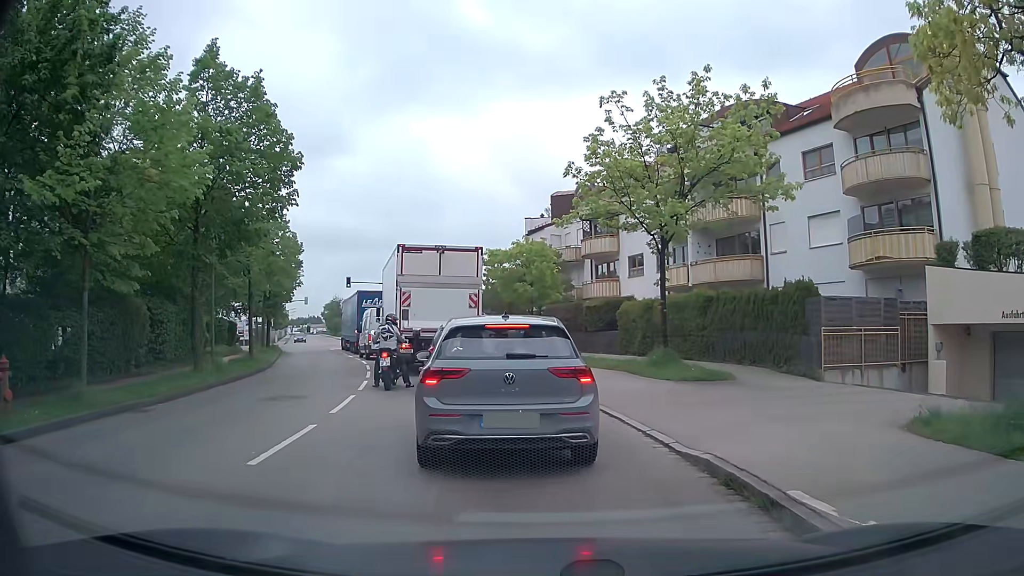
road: residential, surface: asphalt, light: Day
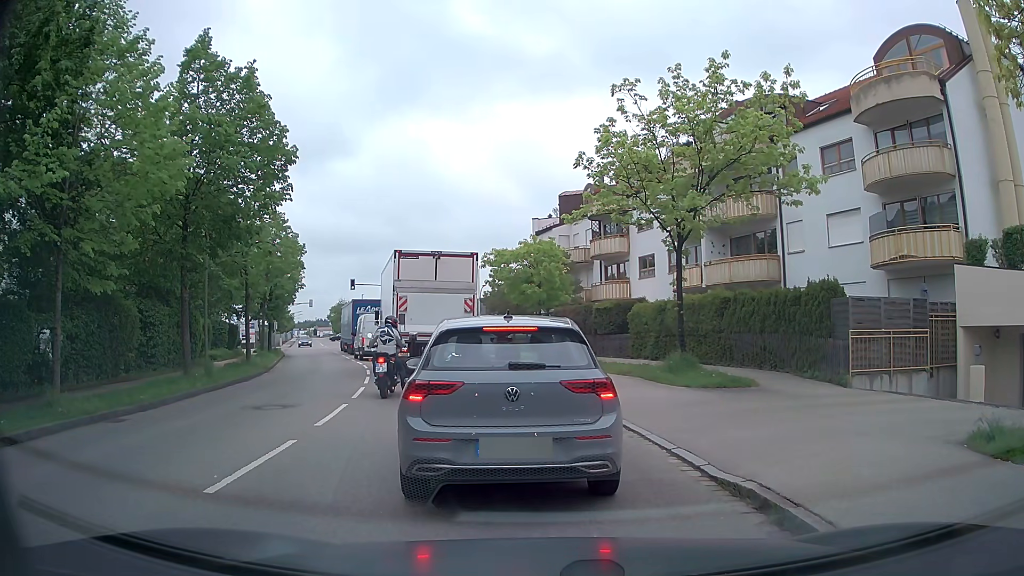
(0.0, +1.1) m; 0°
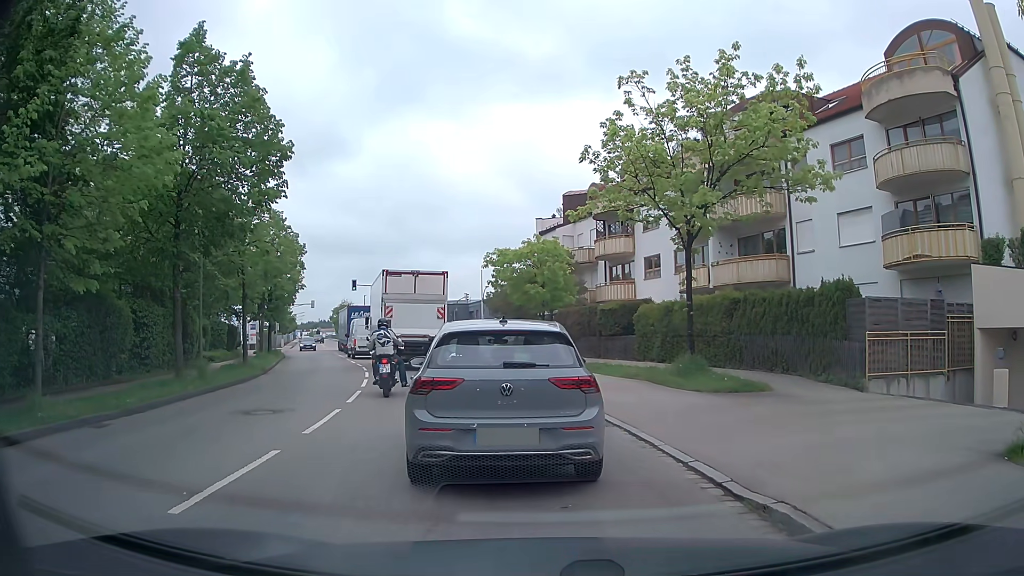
(0.0, +0.7) m; 0°
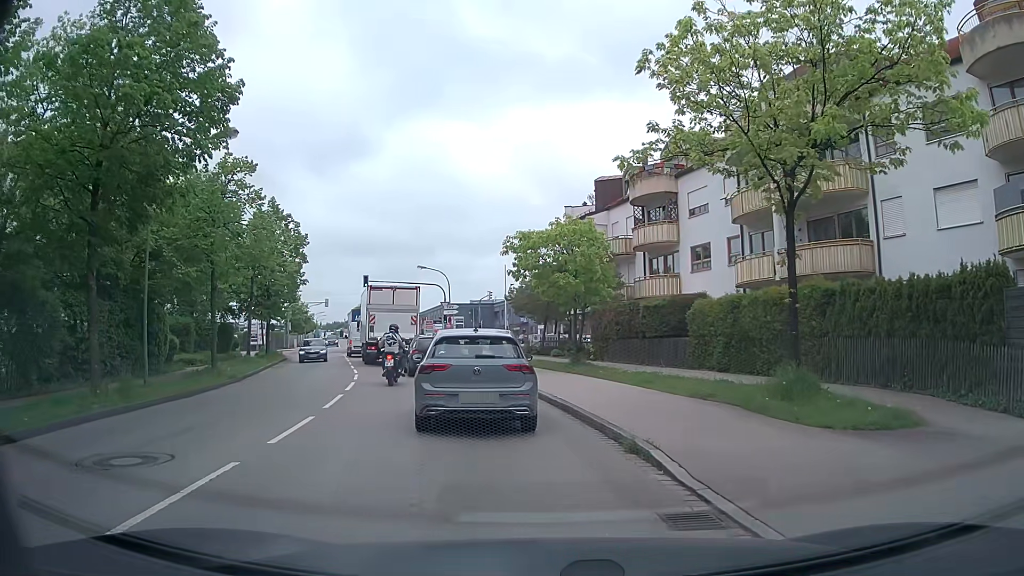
(-0.2, +5.6) m; -3°
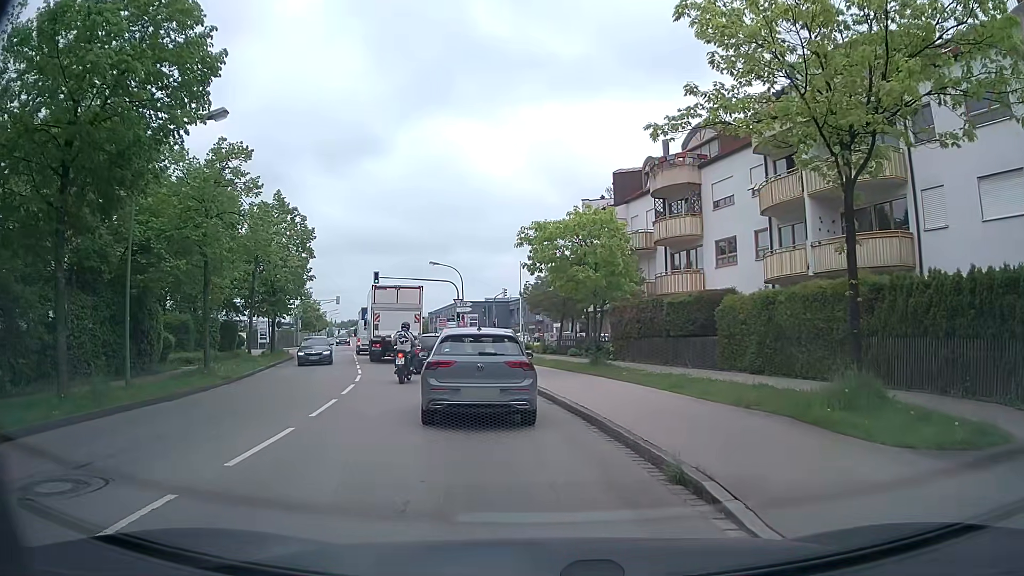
(0.0, +1.8) m; -2°
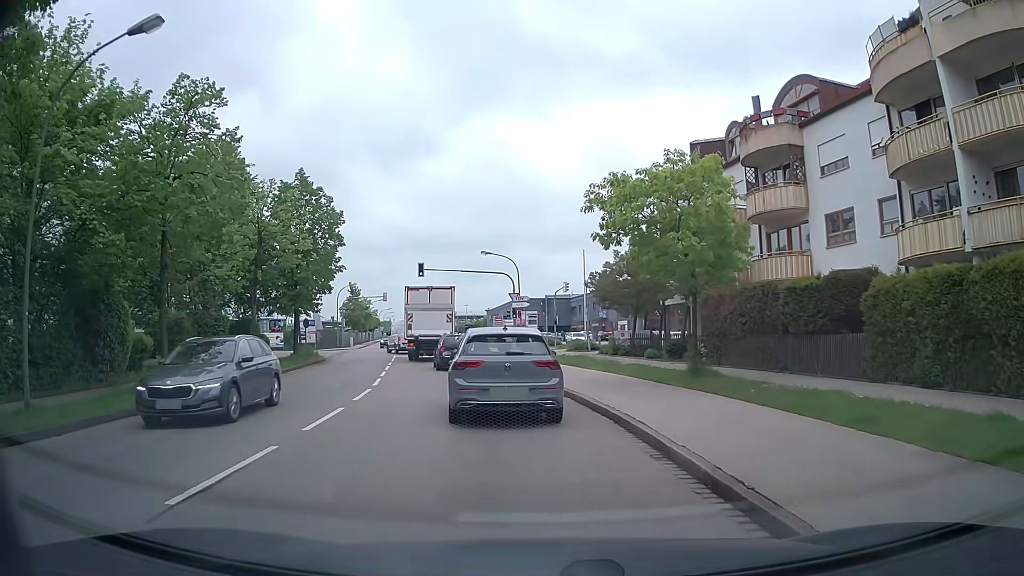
(-0.3, +6.6) m; -5°
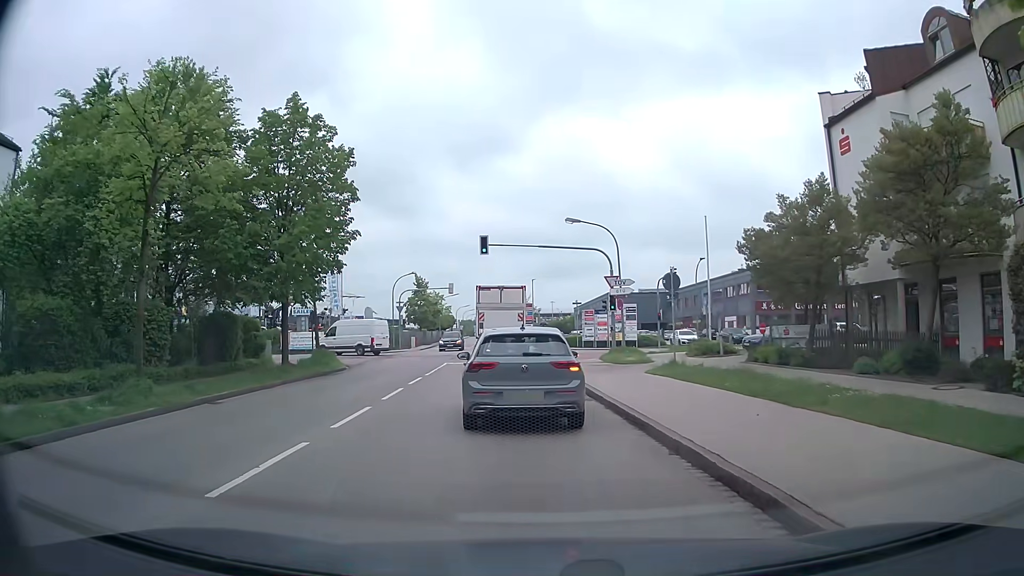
(-0.9, +13.5) m; -7°
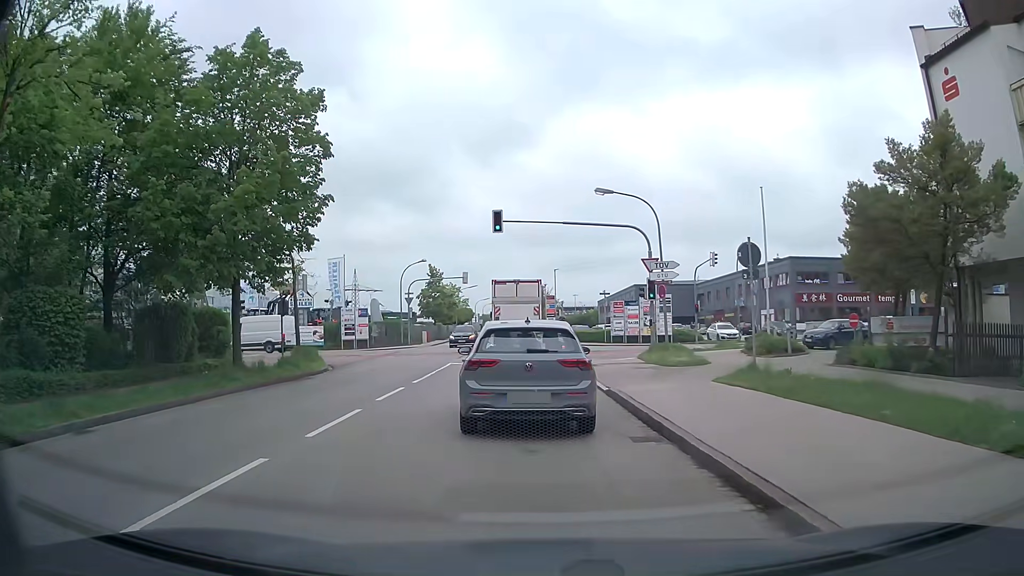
(-0.1, +6.0) m; -2°
